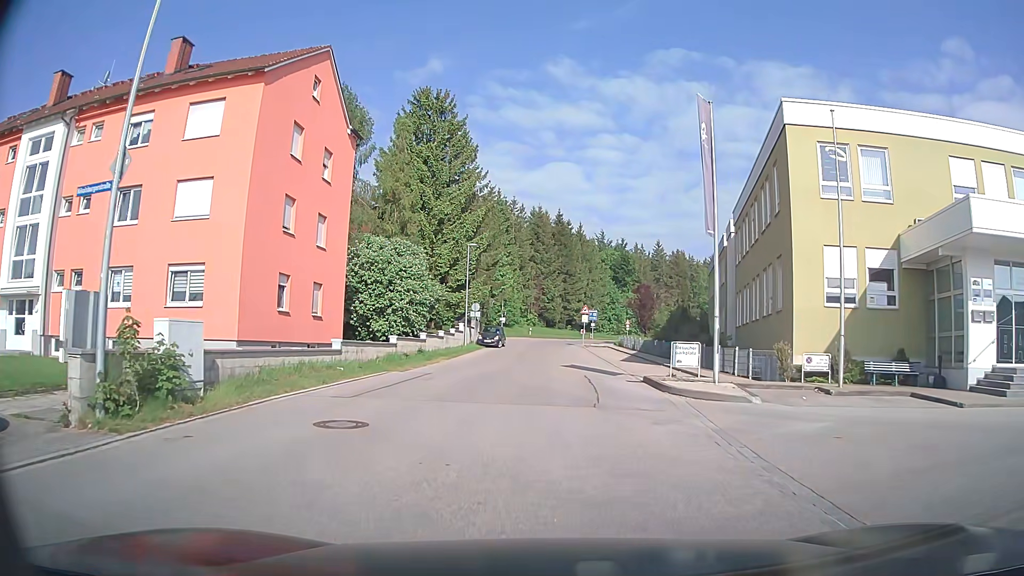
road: unclassified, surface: asphalt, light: Day
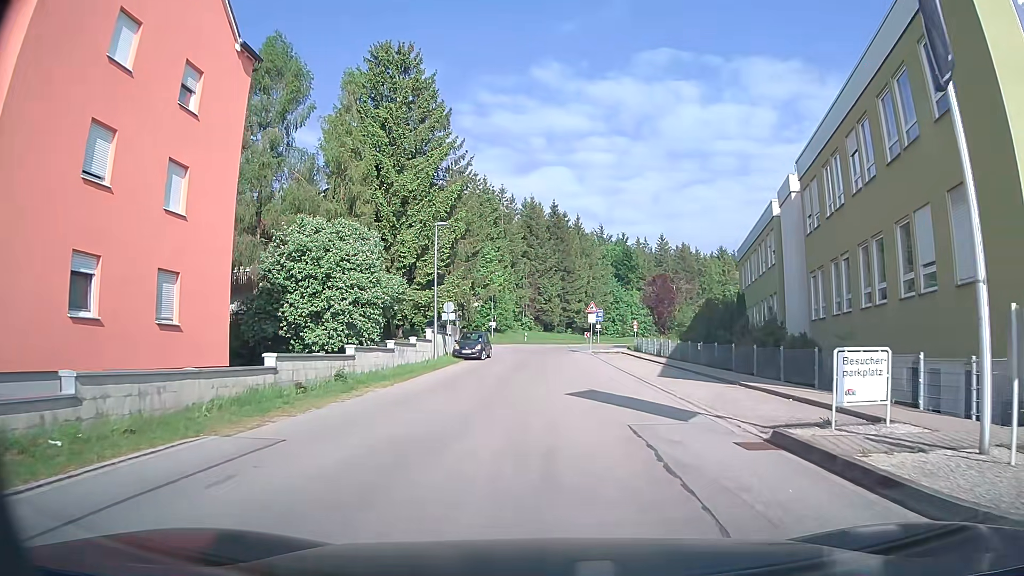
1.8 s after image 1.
(0.0, +12.3) m; +1°
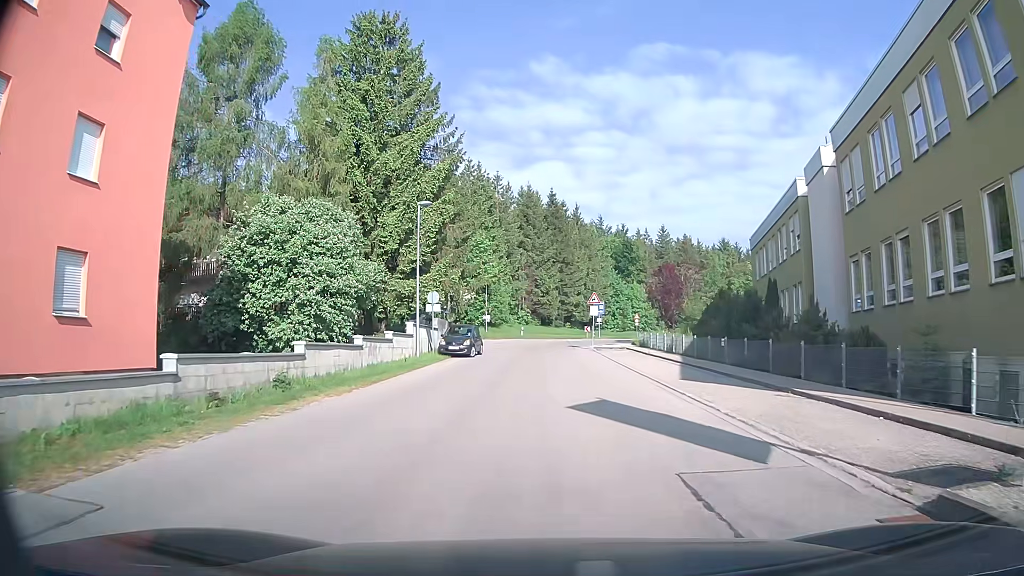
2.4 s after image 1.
(0.0, +4.3) m; 0°
(0, +10) (0, +20) (+1, +30) (+1, +40) (+1, +50) (+1, +60) (+1, +70) (+3, +80) (+6, +89) (+10, +98) m
